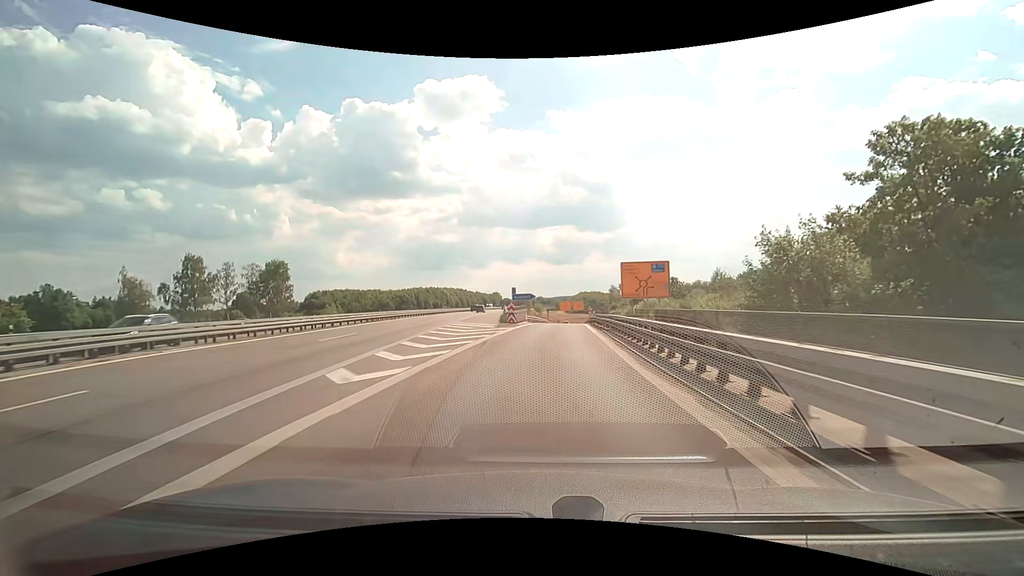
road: motorway_link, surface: asphalt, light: Day
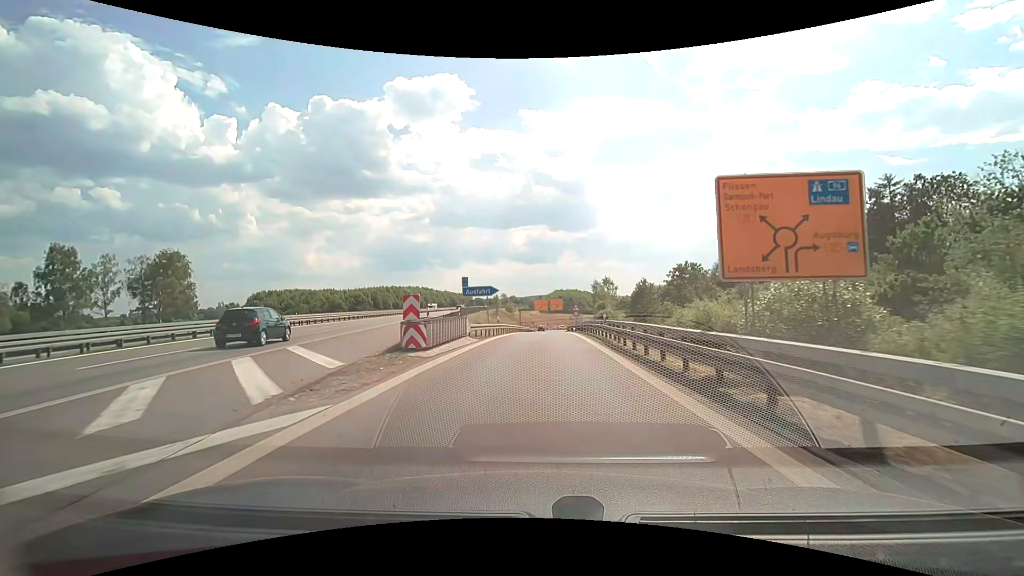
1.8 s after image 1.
(+0.8, +24.8) m; +3°
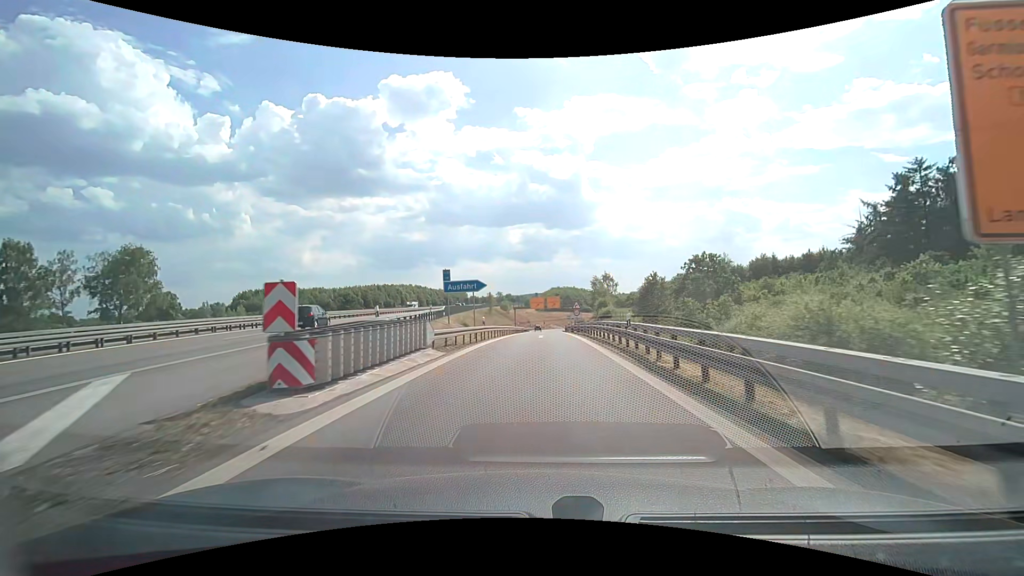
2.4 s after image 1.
(+0.1, +7.5) m; 0°
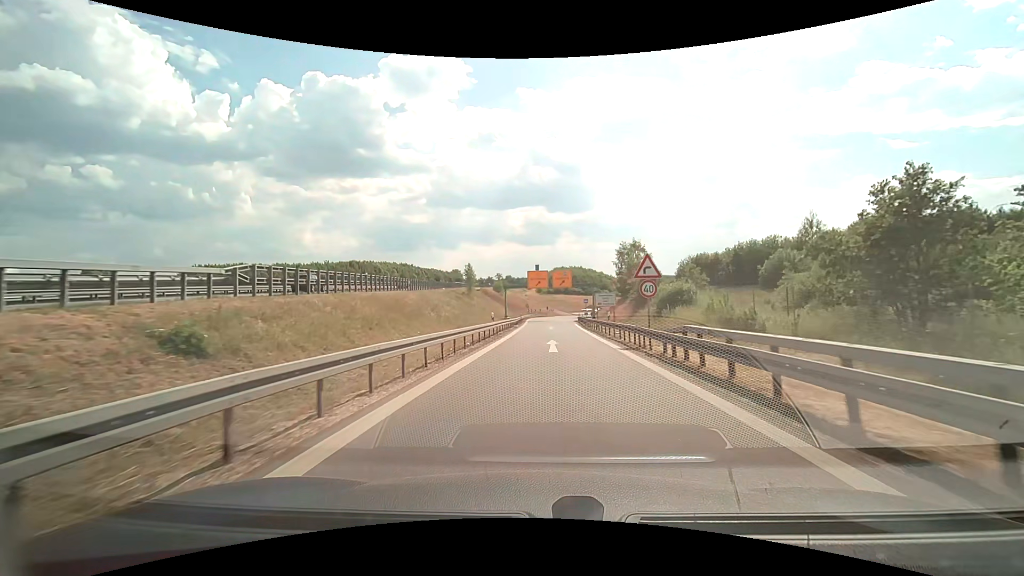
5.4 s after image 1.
(+0.2, +37.3) m; 0°
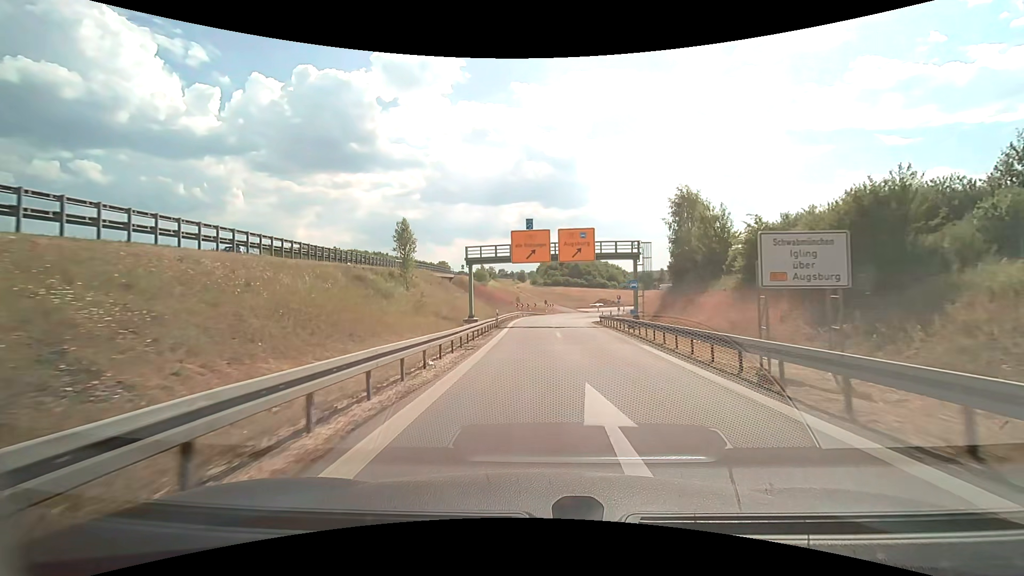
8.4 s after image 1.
(+0.3, +37.2) m; +1°
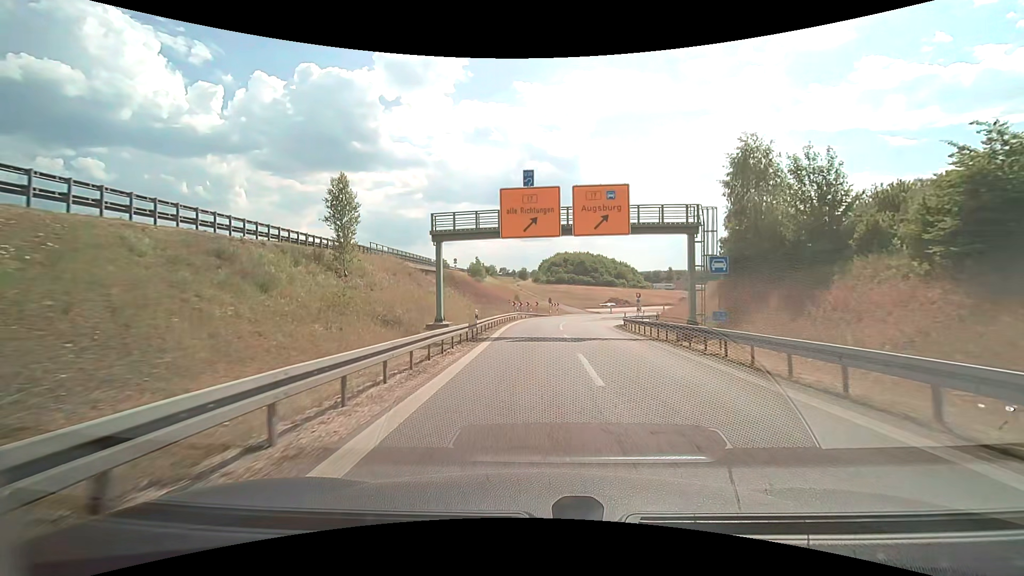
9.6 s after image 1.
(0.0, +14.7) m; 0°
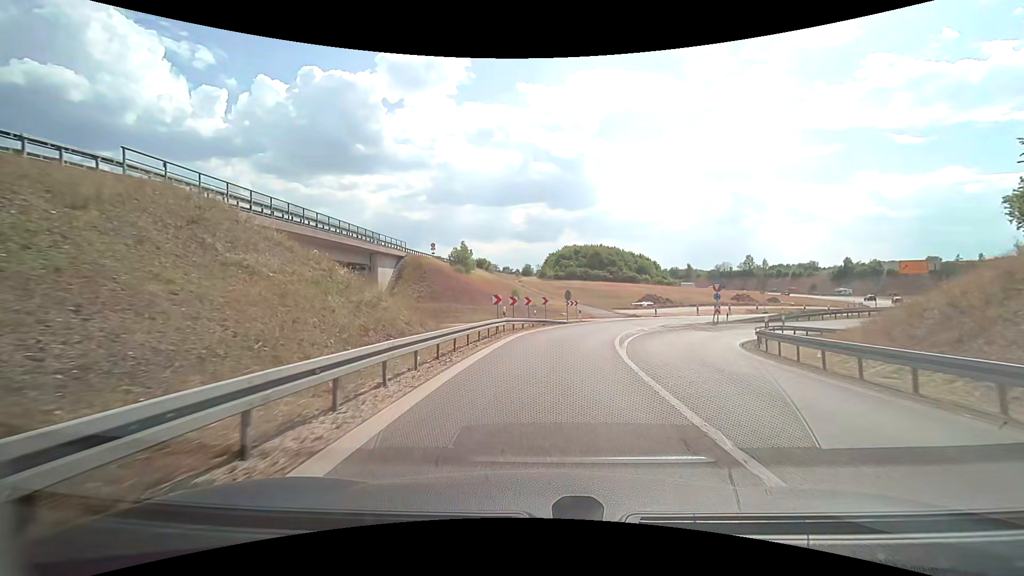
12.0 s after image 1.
(-0.1, +28.4) m; -1°
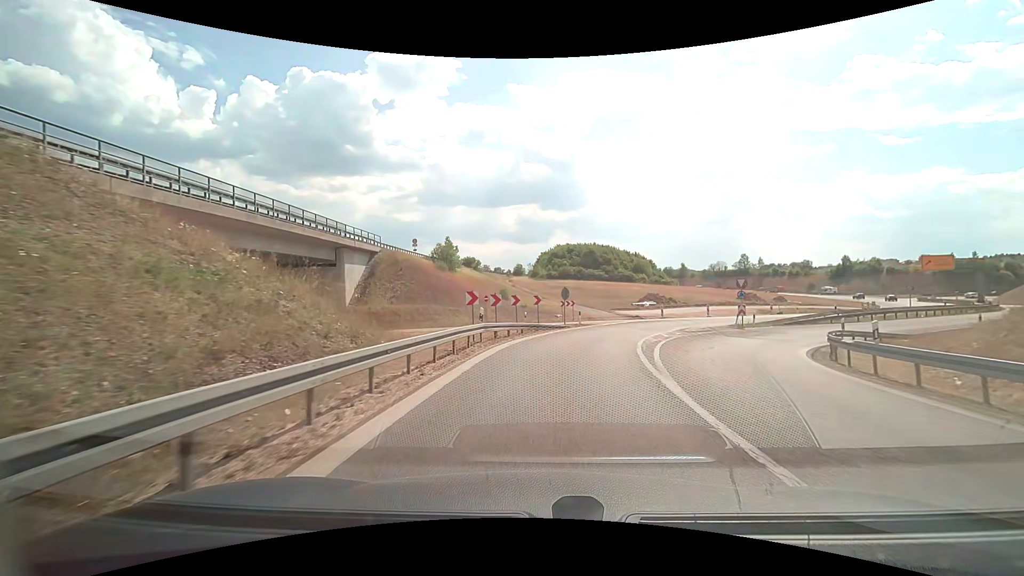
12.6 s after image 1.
(+0.1, +6.7) m; +1°
(0, +10) (+2, +20) (+4, +29) (+10, +38) (+18, +44) (+26, +50) (+34, +55) (+42, +62) (+49, +69) (+55, +77) m
